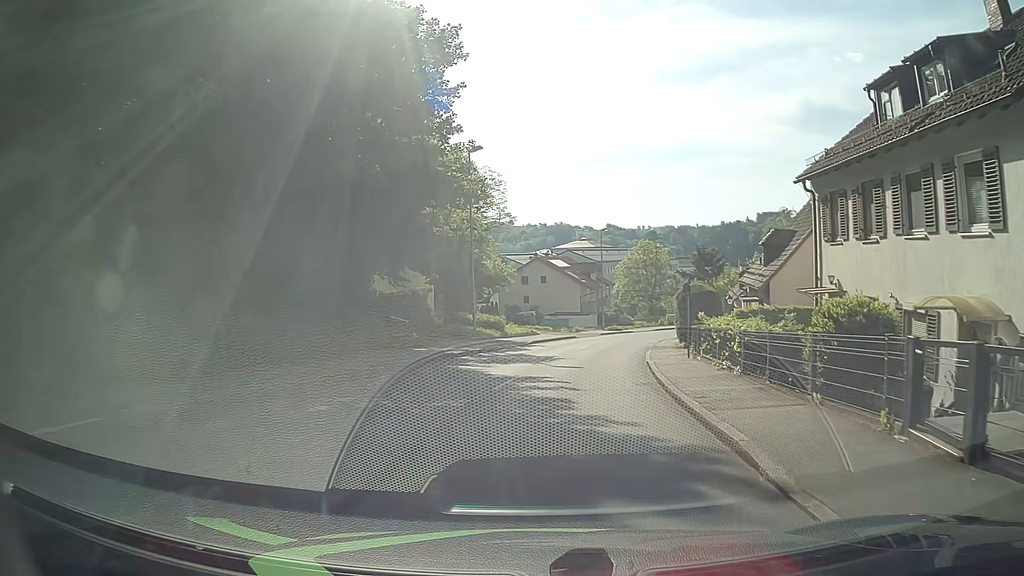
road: tertiary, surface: asphalt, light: Day
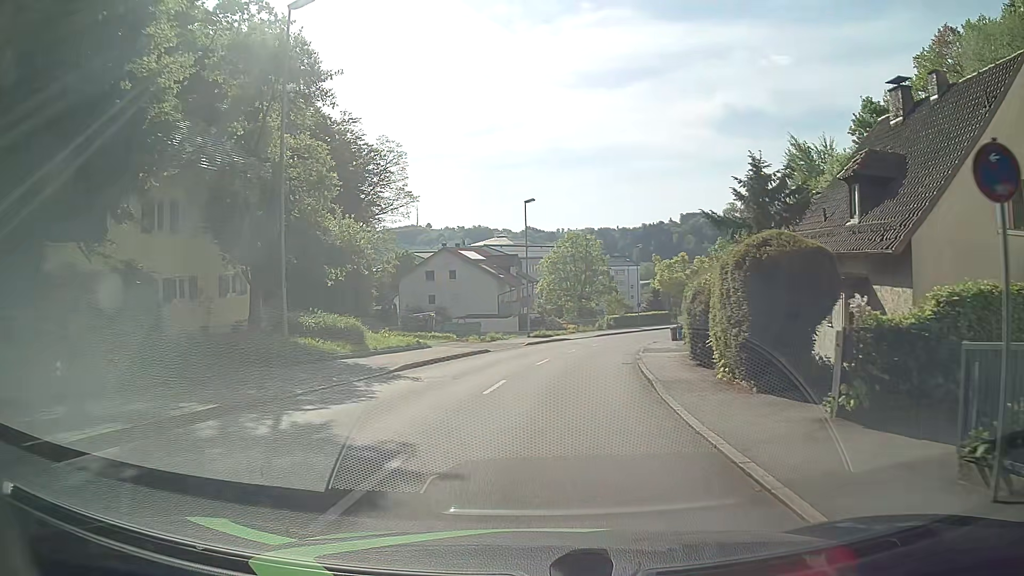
(+0.8, +17.7) m; +6°
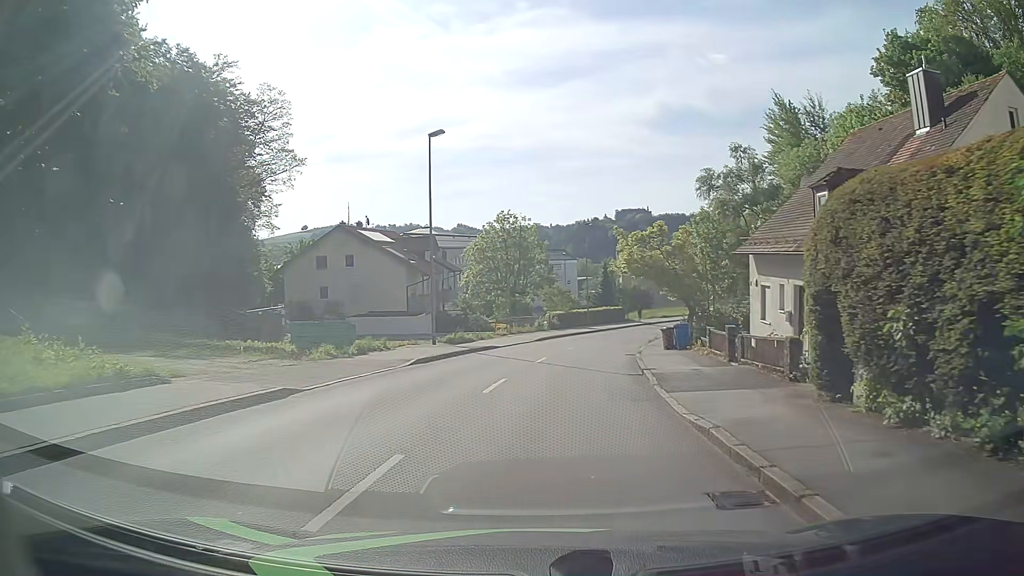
(+0.8, +17.8) m; +5°
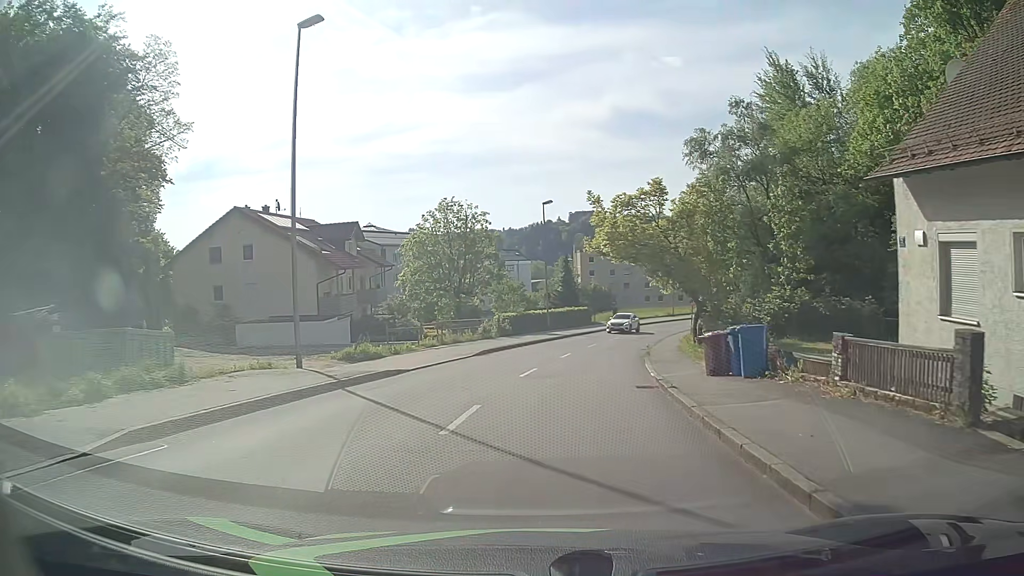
(+0.5, +13.4) m; +4°
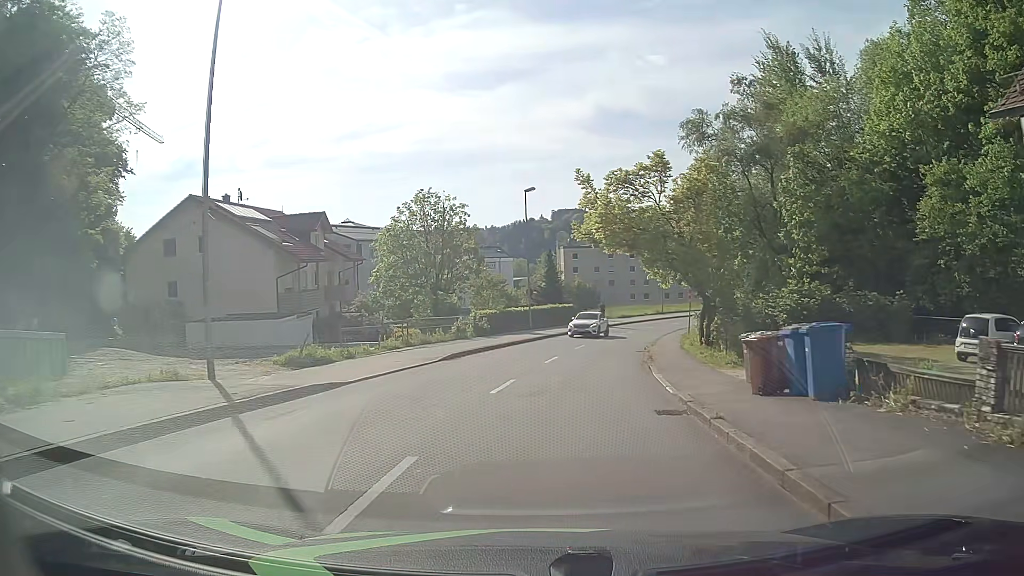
(+0.1, +4.5) m; +3°
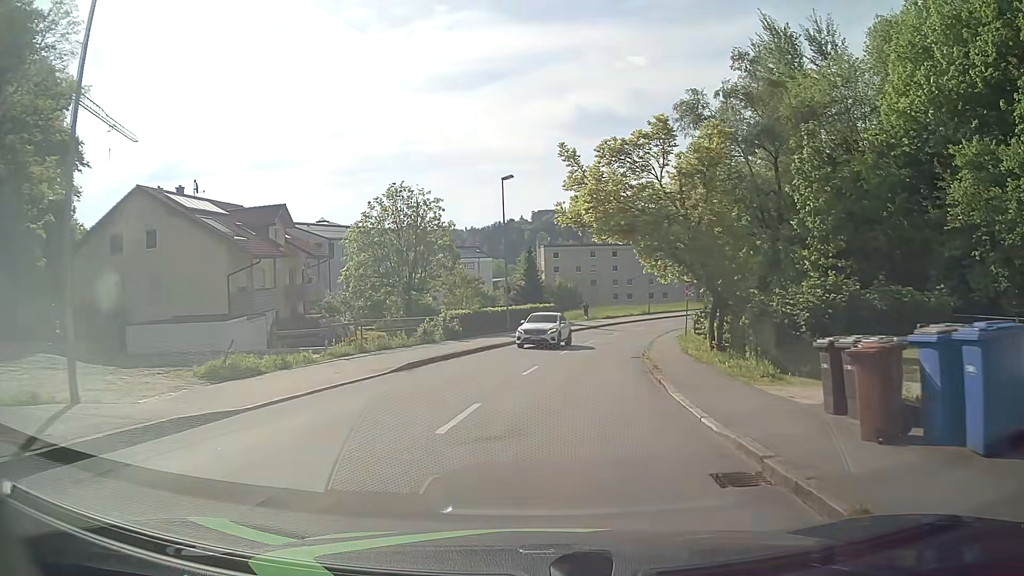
(0.0, +4.5) m; +1°
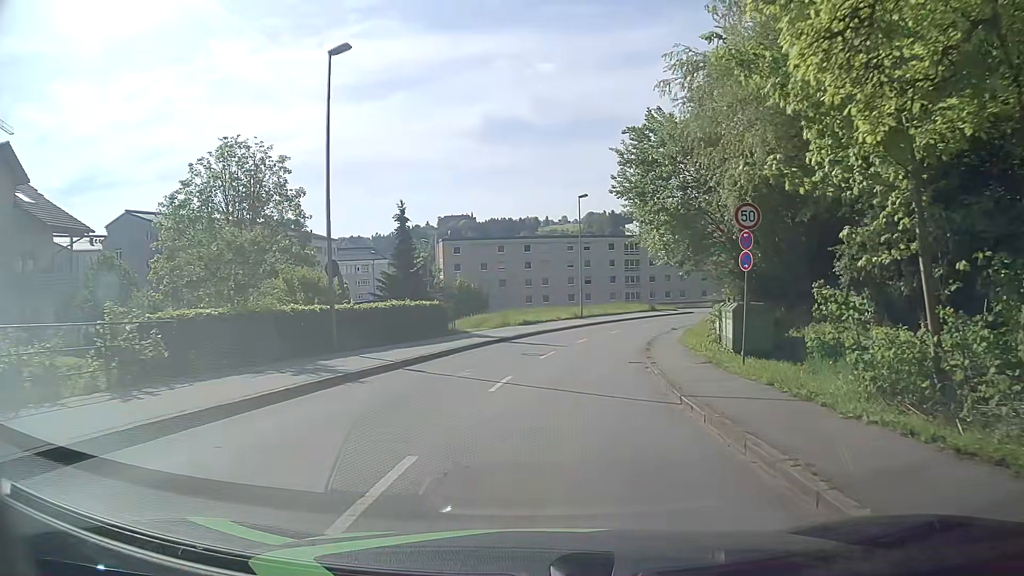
(+1.6, +22.2) m; +8°
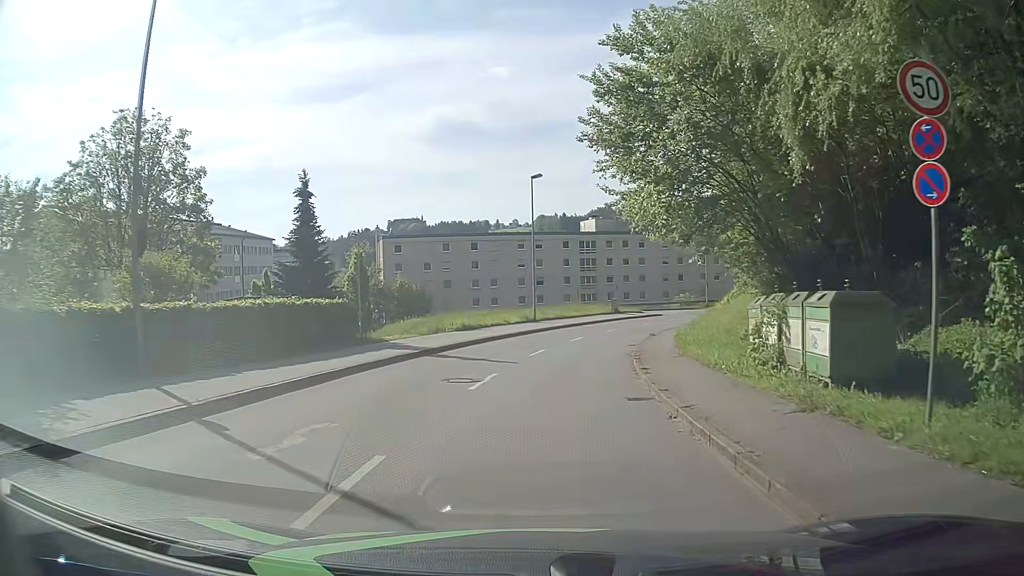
(+0.3, +8.9) m; +4°
(0, +10) (+1, +20) (+2, +30) (+5, +39) (+9, +49) (+14, +58) (+19, +66) (+26, +73) (+33, +80) (+41, +86) m
